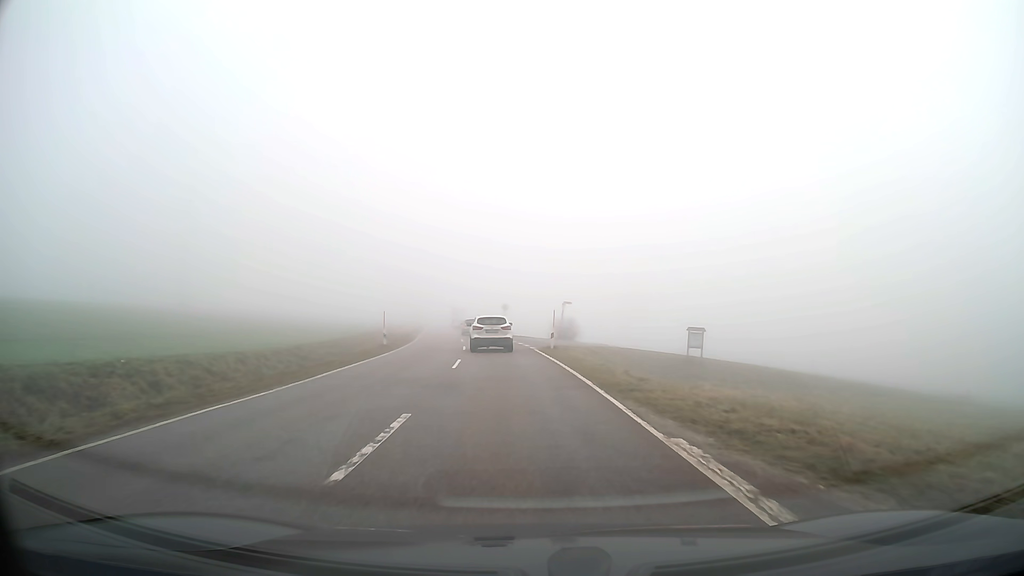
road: tertiary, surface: asphalt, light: Day
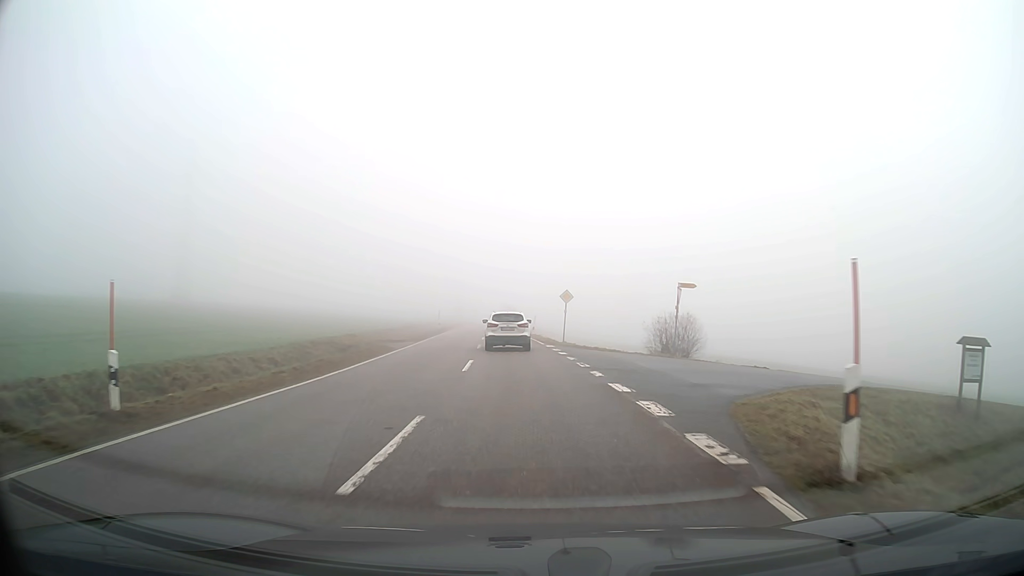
(-1.1, +25.9) m; -5°
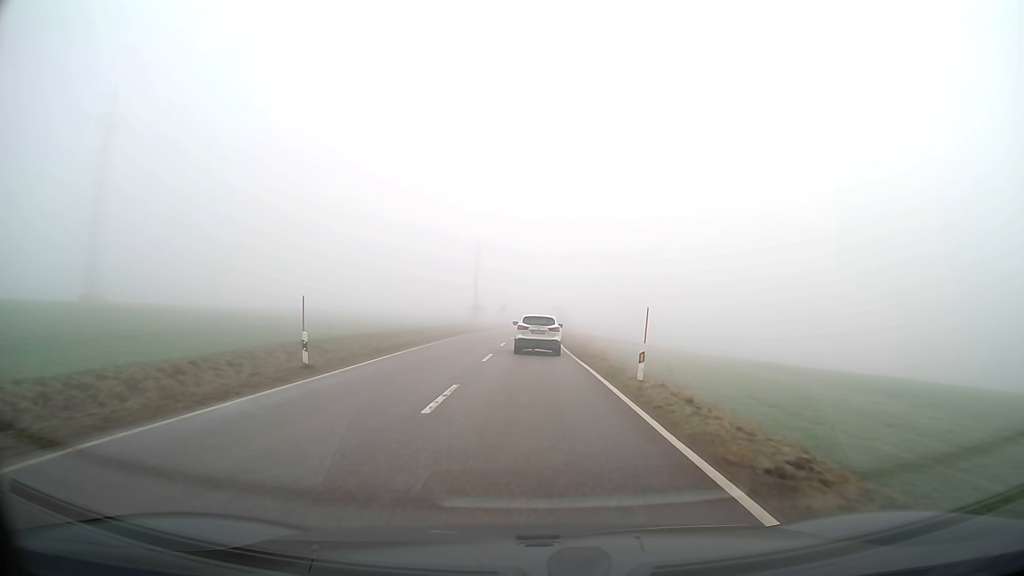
(-1.3, +42.0) m; -3°
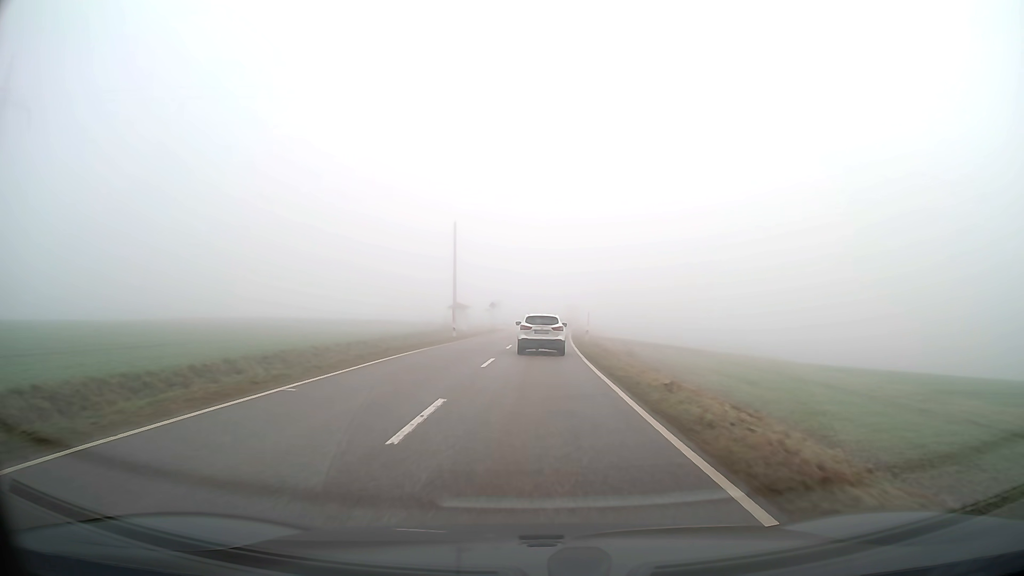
(0.0, +25.5) m; 0°
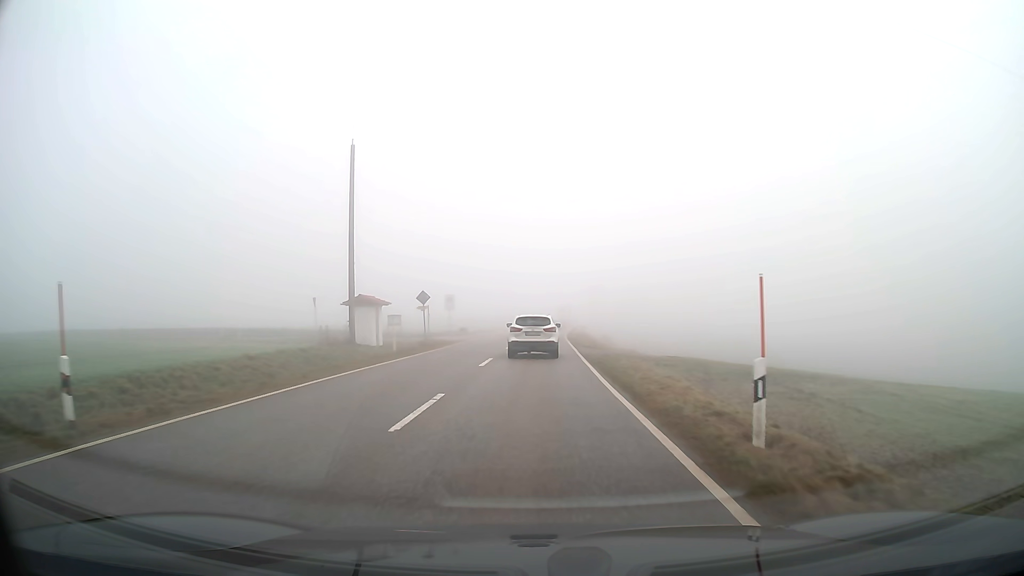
(+0.5, +34.0) m; +2°
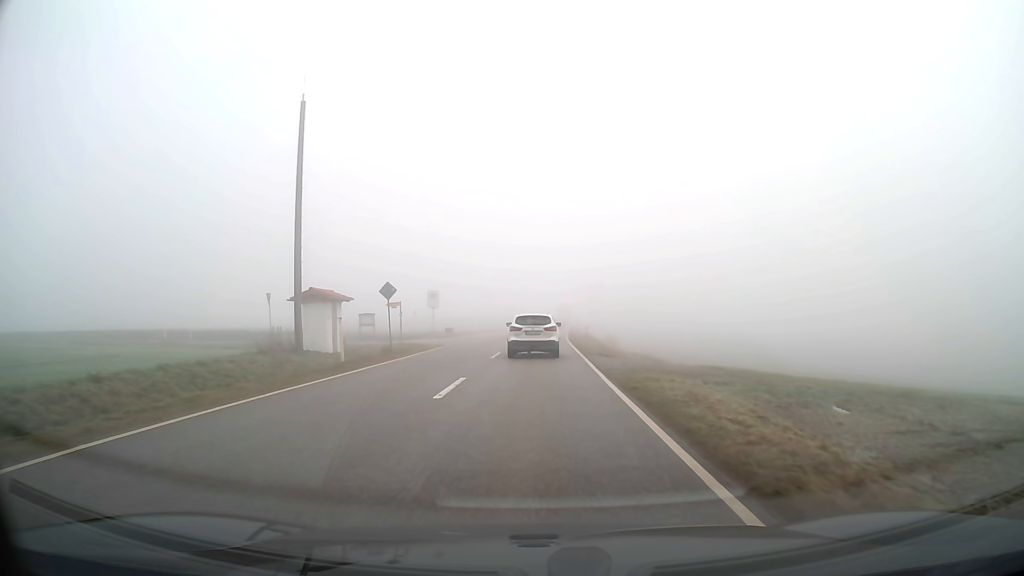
(0.0, +8.4) m; 0°
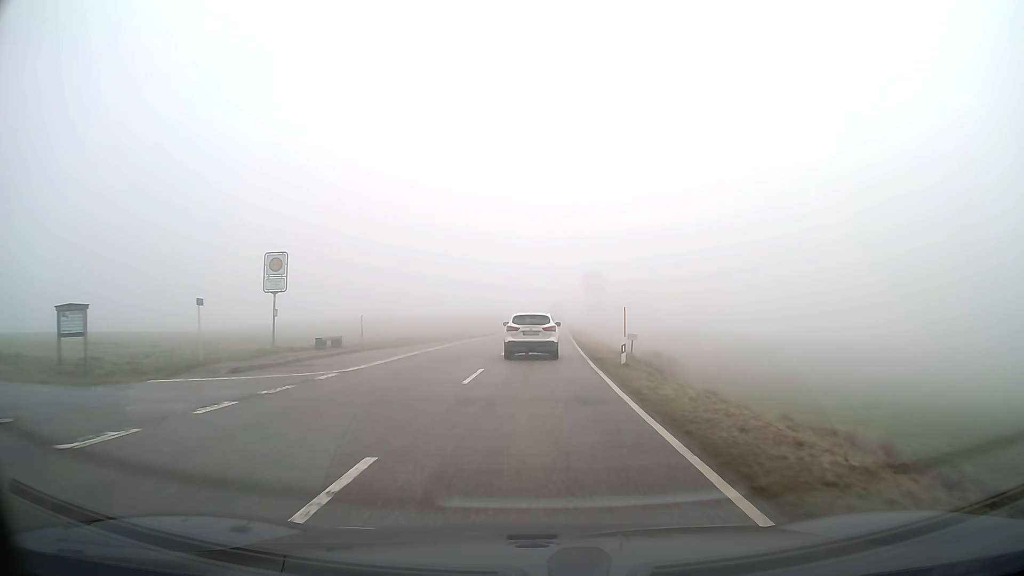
(+0.3, +32.6) m; +1°
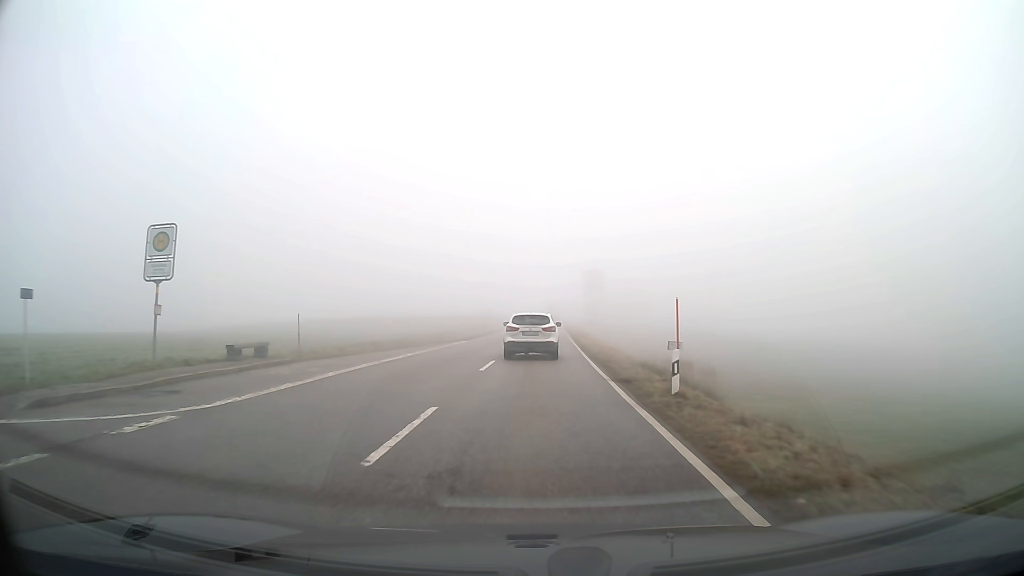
(0.0, +7.9) m; 0°
